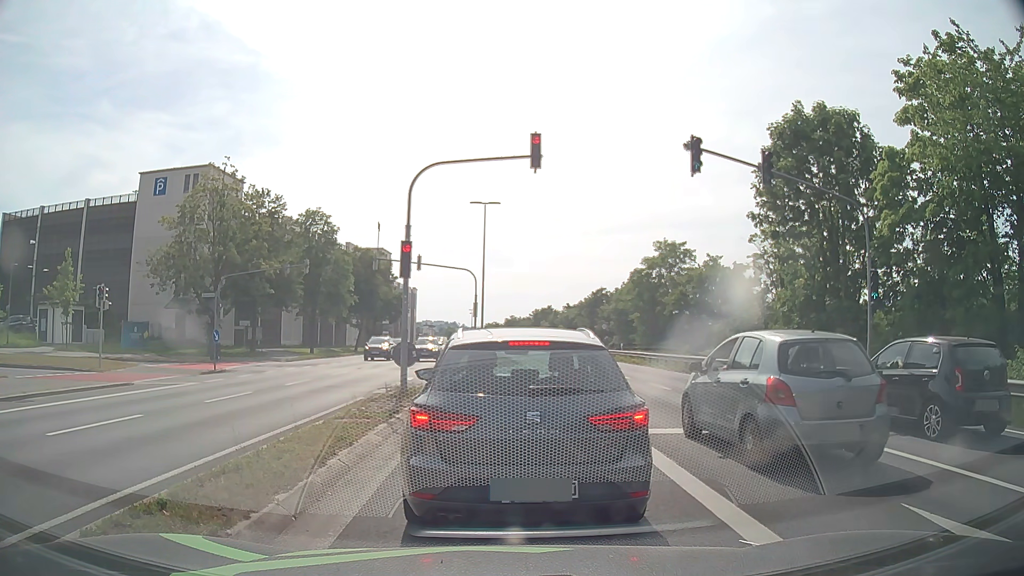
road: primary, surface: asphalt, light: Day
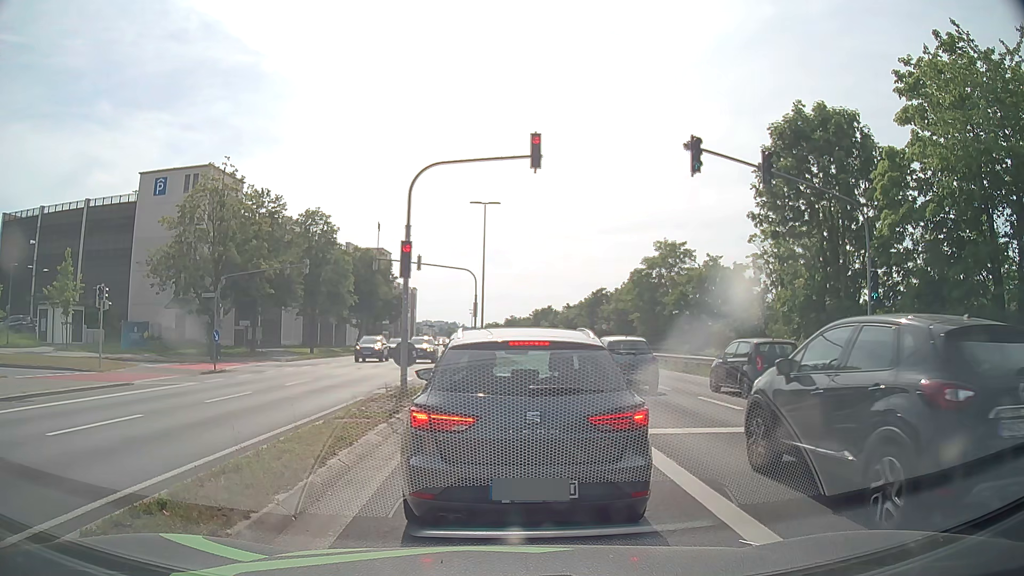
(0.0, 0.0) m; 0°
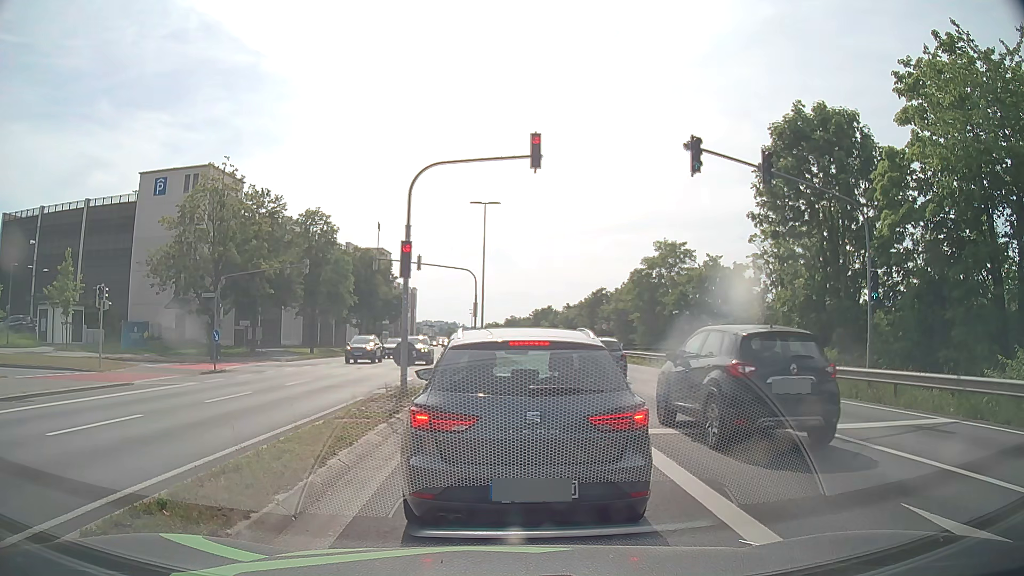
(0.0, 0.0) m; 0°
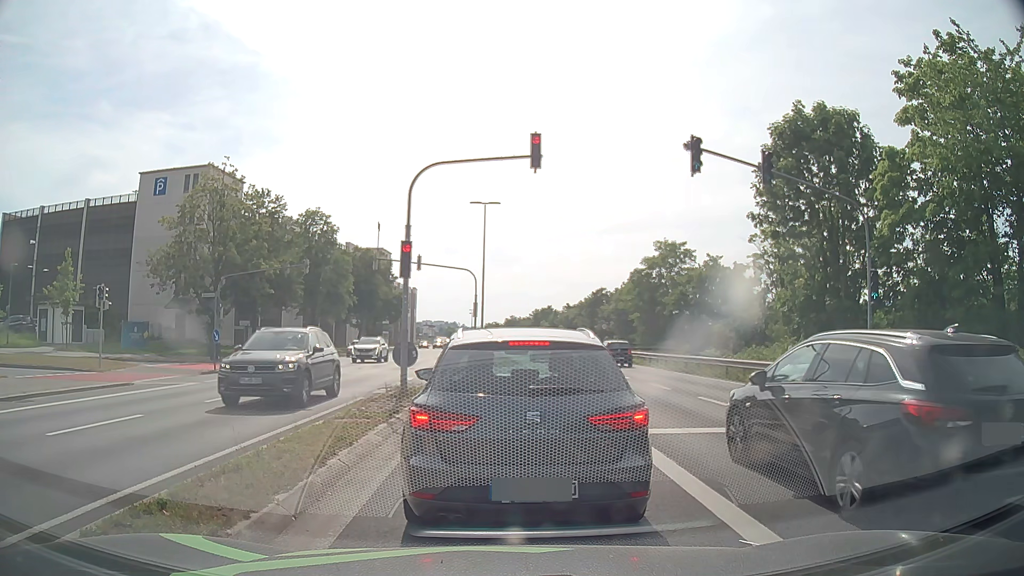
(0.0, 0.0) m; 0°
